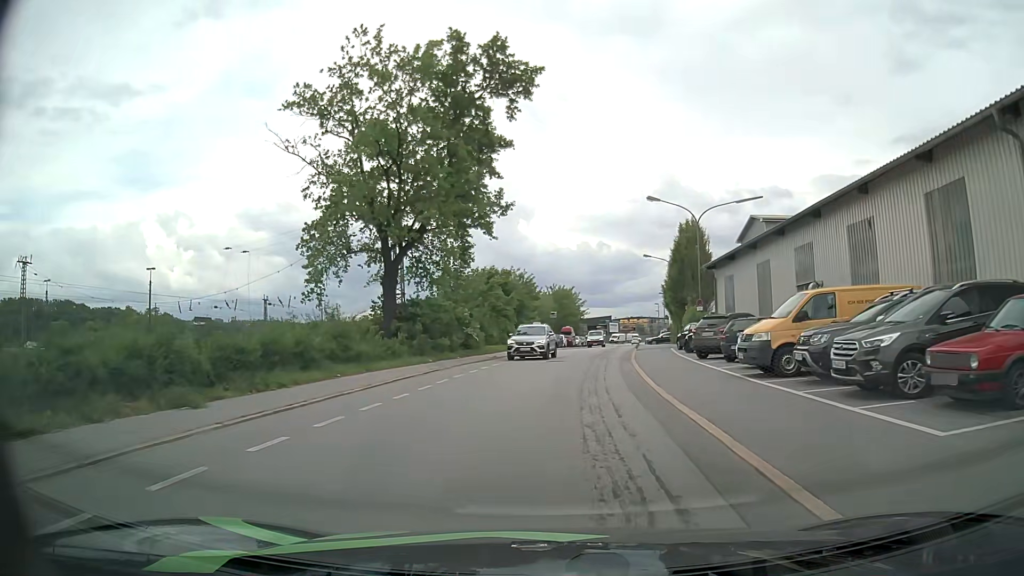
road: residential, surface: asphalt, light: Day
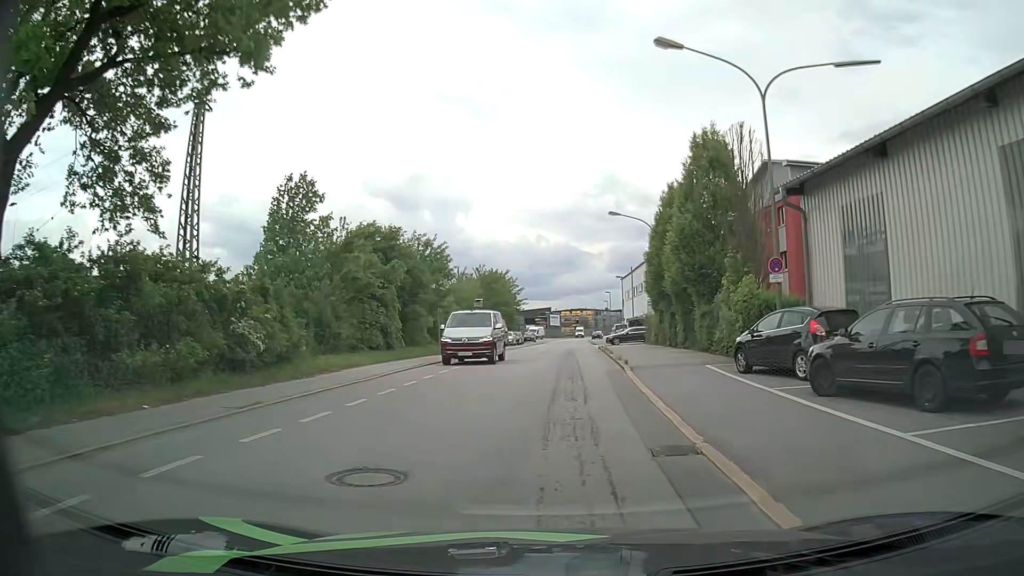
(+1.3, +22.1) m; +6°
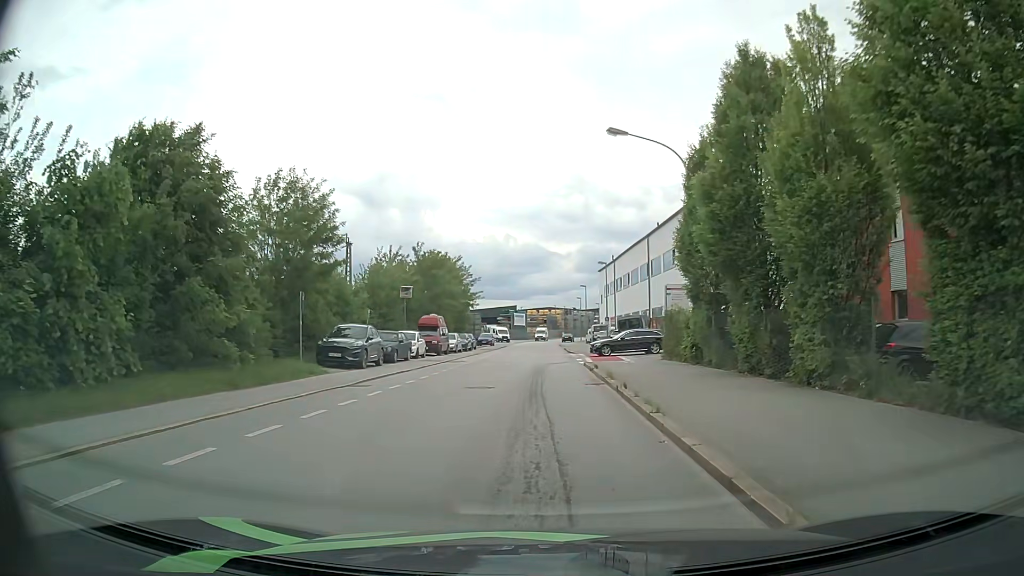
(+0.5, +19.4) m; +2°
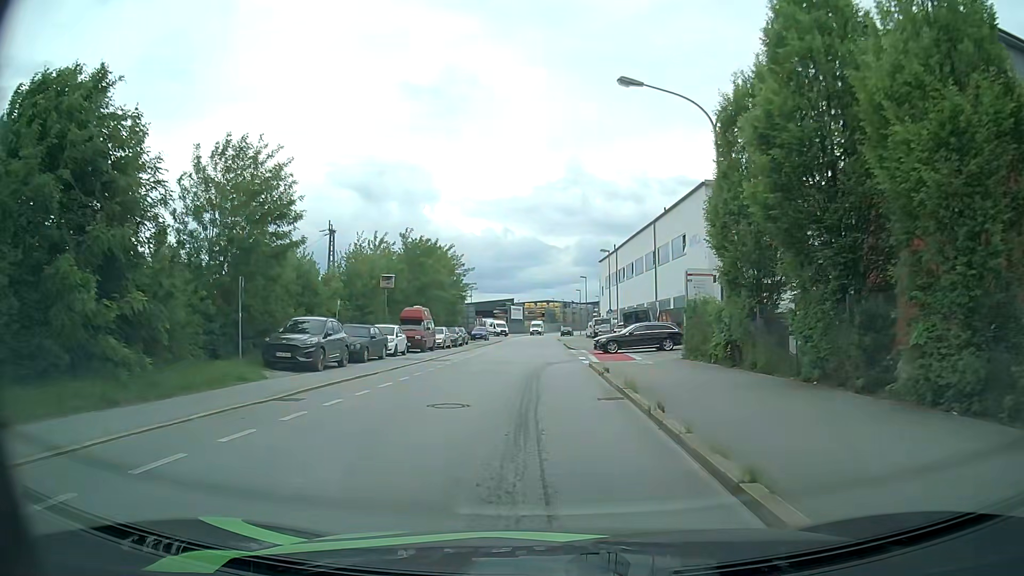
(+0.1, +4.8) m; 0°
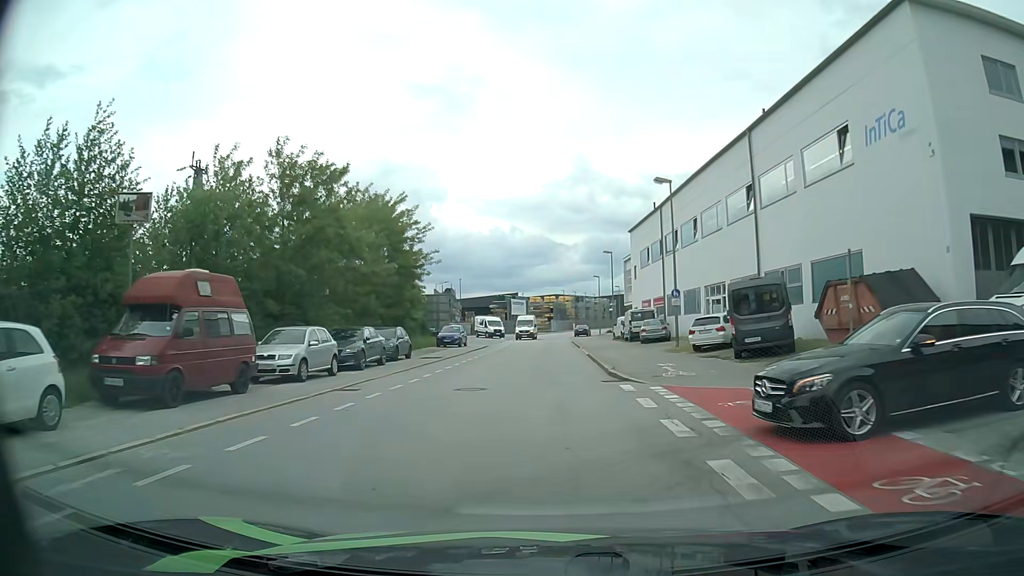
(+0.3, +27.0) m; 0°
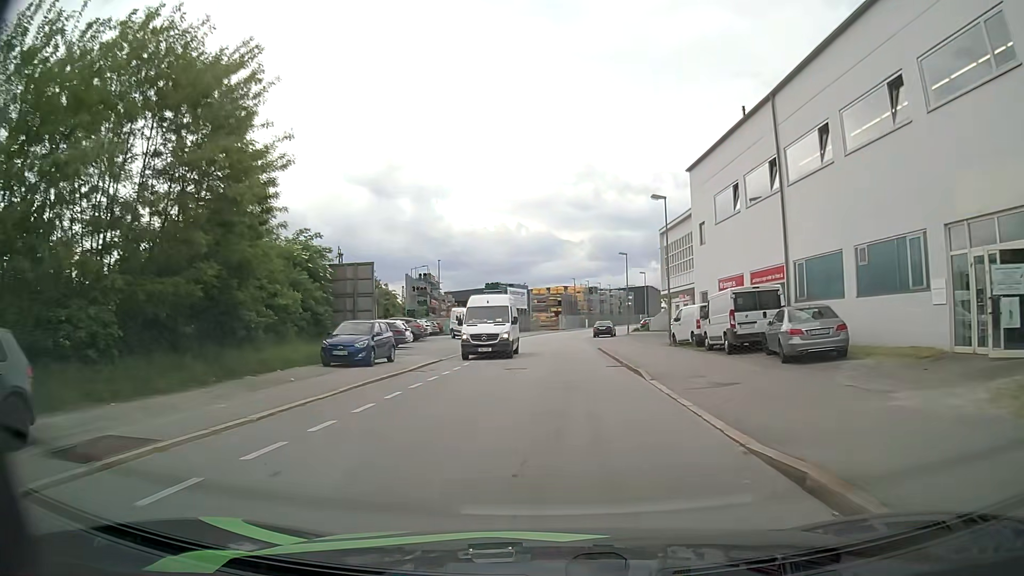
(-0.1, +25.2) m; 0°
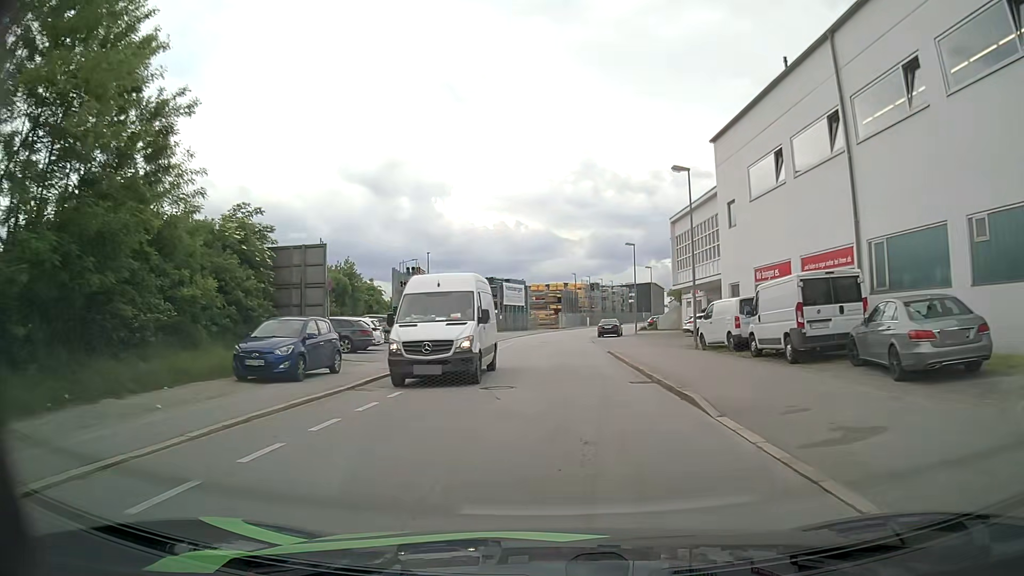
(0.0, +6.3) m; 0°
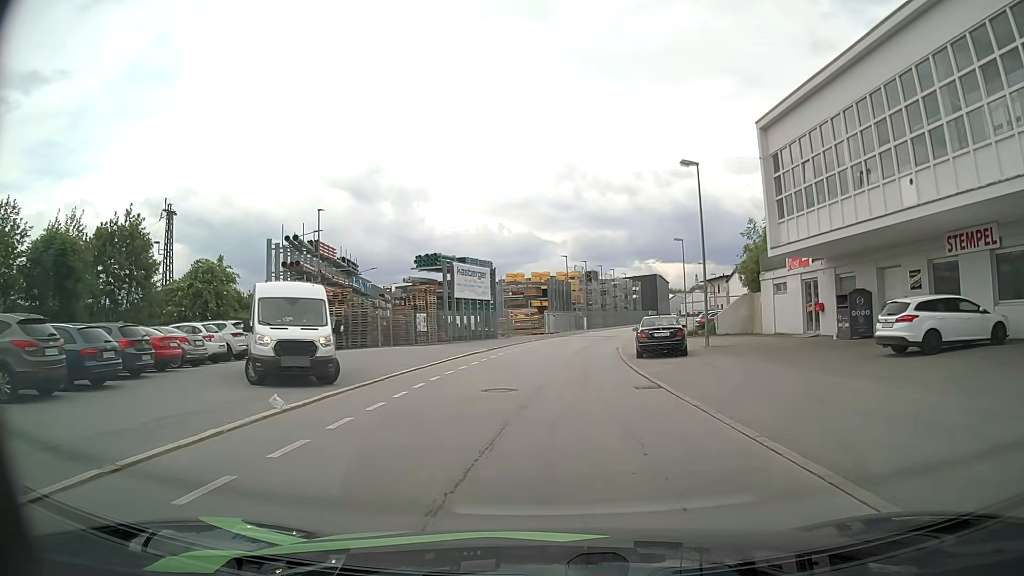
(+0.5, +30.0) m; +1°
(0, +10) (0, +20) (+1, +30) (+2, +40) (+4, +50) (+6, +59) (+9, +69) (+12, +79) (+15, +88) (+18, +98) m
